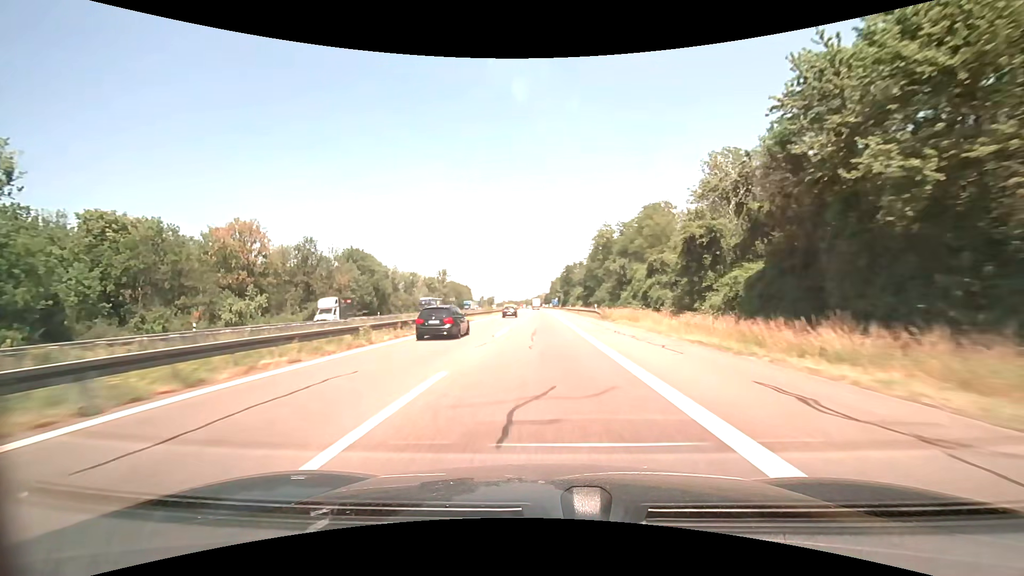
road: motorway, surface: asphalt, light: Day
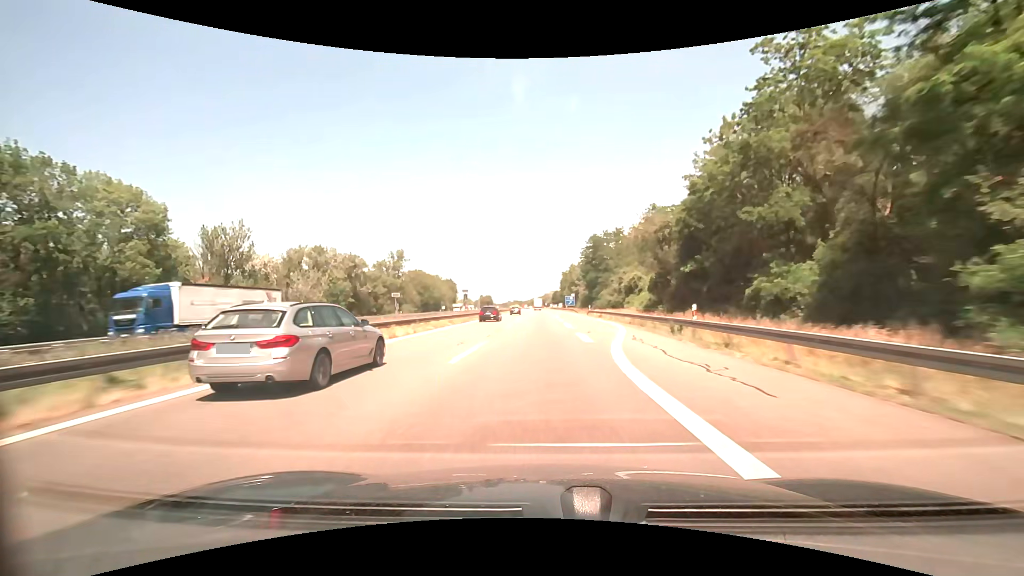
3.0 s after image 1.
(-0.4, +81.7) m; -1°
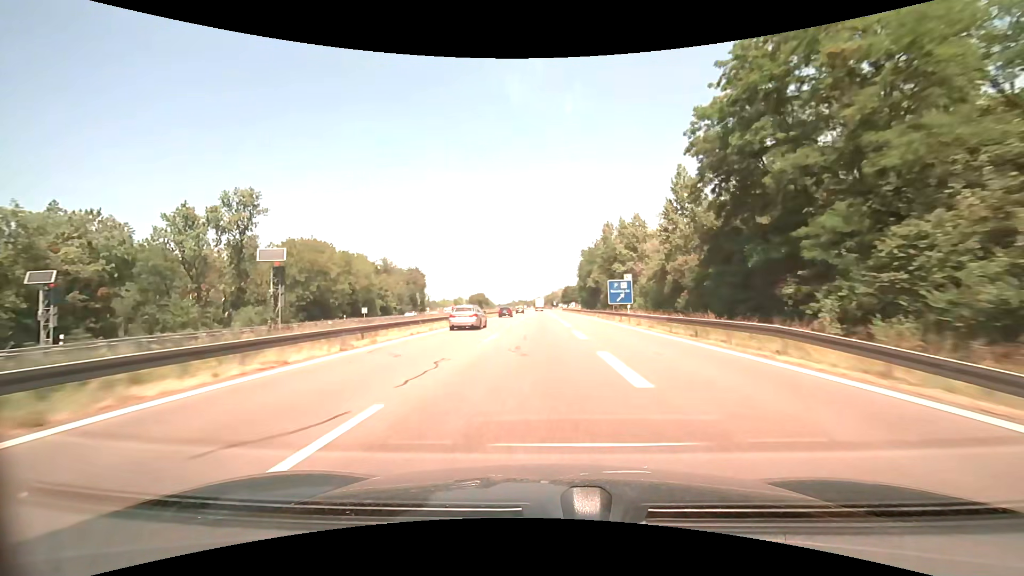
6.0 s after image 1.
(-0.4, +82.4) m; 0°
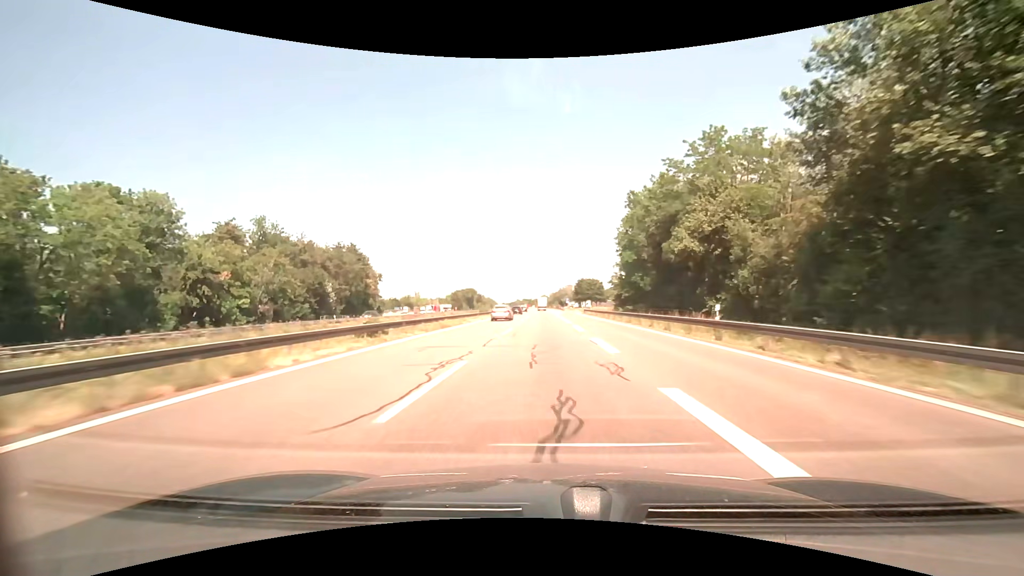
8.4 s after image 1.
(-0.7, +66.4) m; -1°
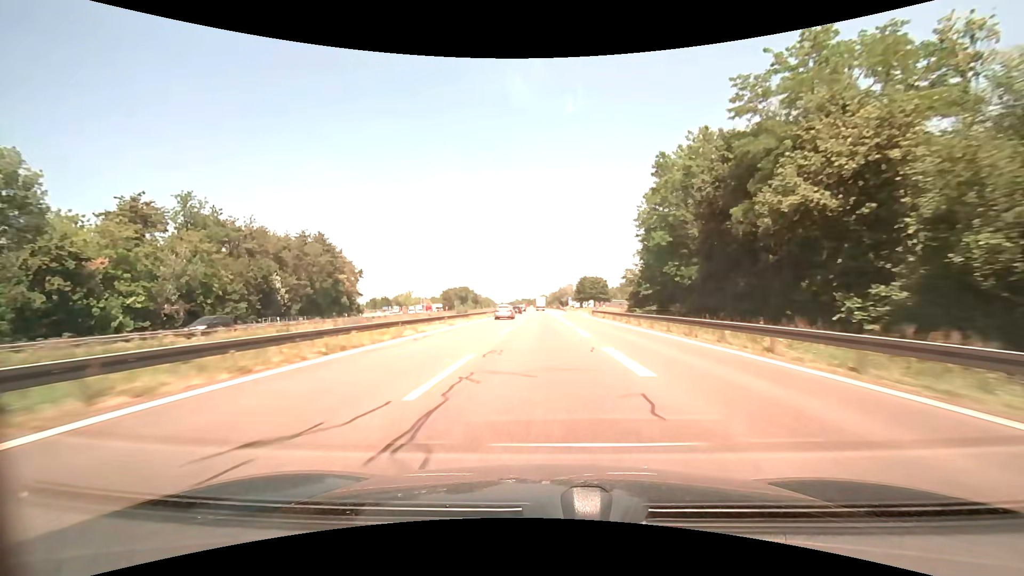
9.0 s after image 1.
(0.0, +16.6) m; 0°
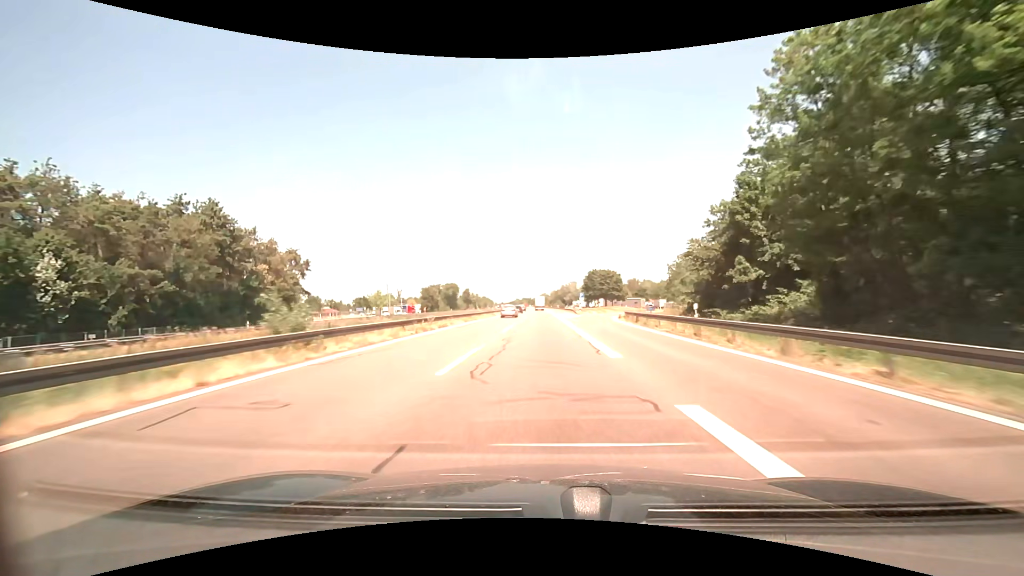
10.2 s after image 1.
(0.0, +33.2) m; 0°
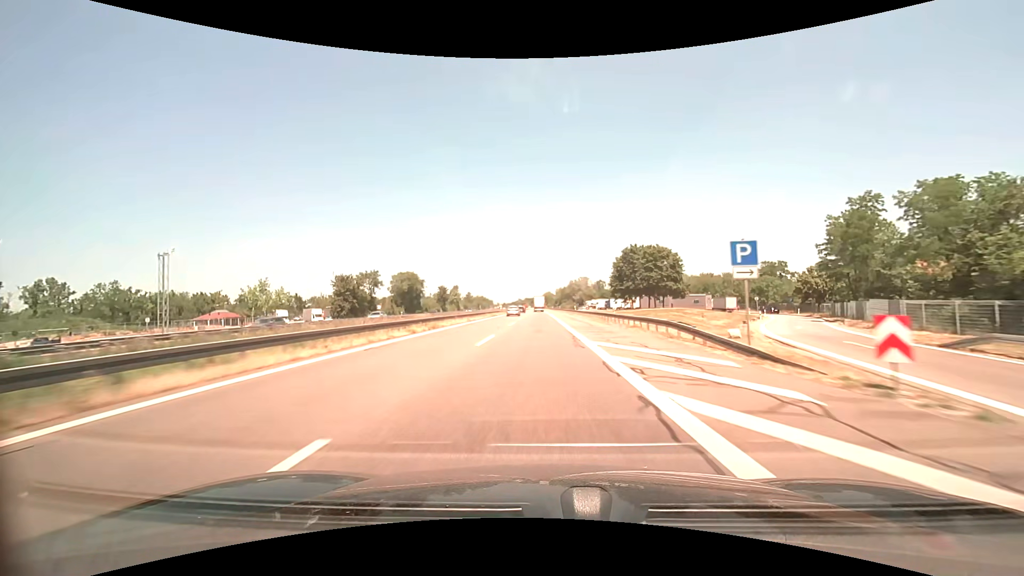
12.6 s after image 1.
(0.0, +66.3) m; 0°
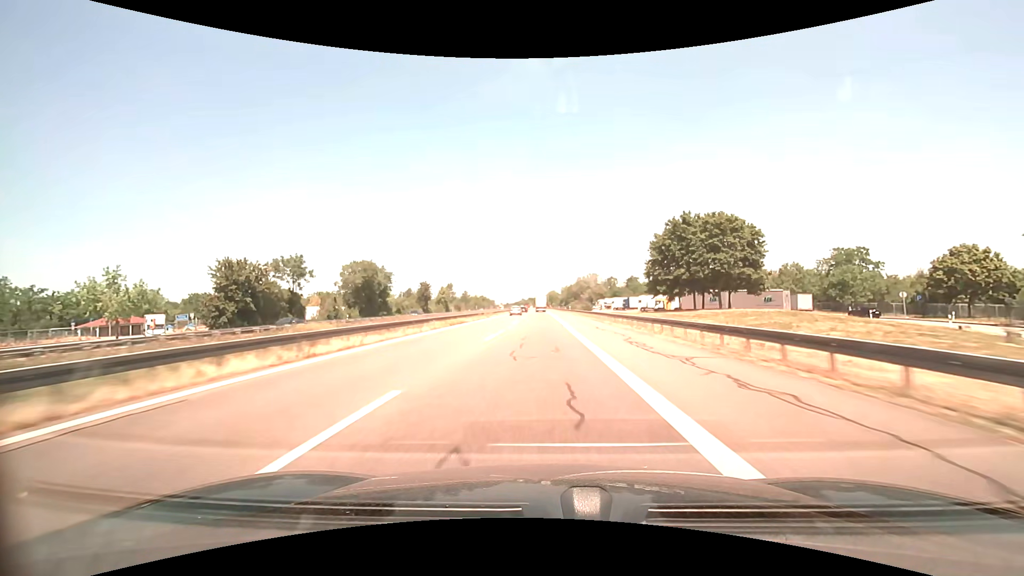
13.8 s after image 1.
(-0.1, +33.1) m; 0°
(0, +10) (0, +20) (0, +30) (0, +40) (0, +50) (0, +60) (-1, +70) (-1, +80) (-1, +90) (-1, +100) m
